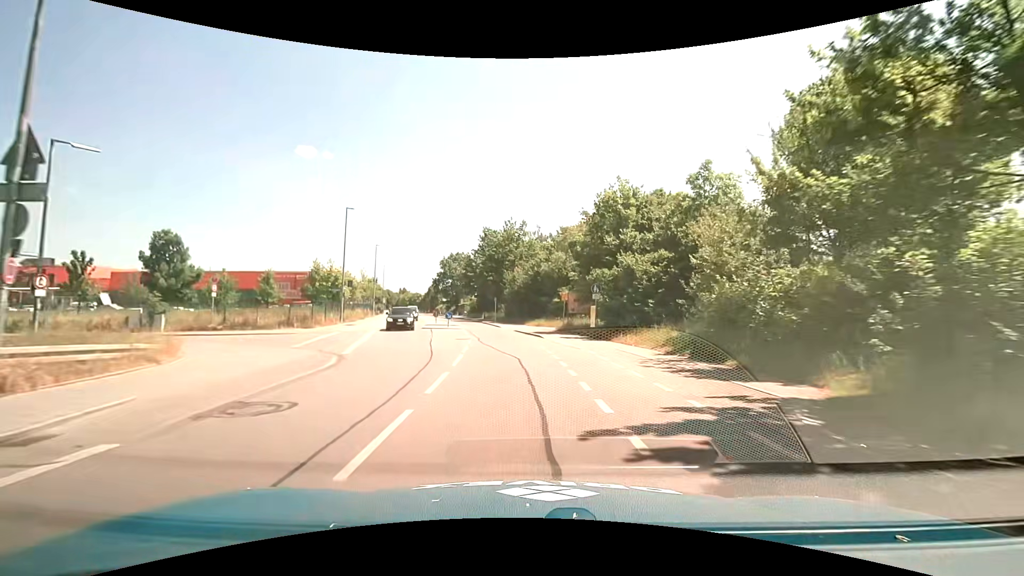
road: tertiary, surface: asphalt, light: Day
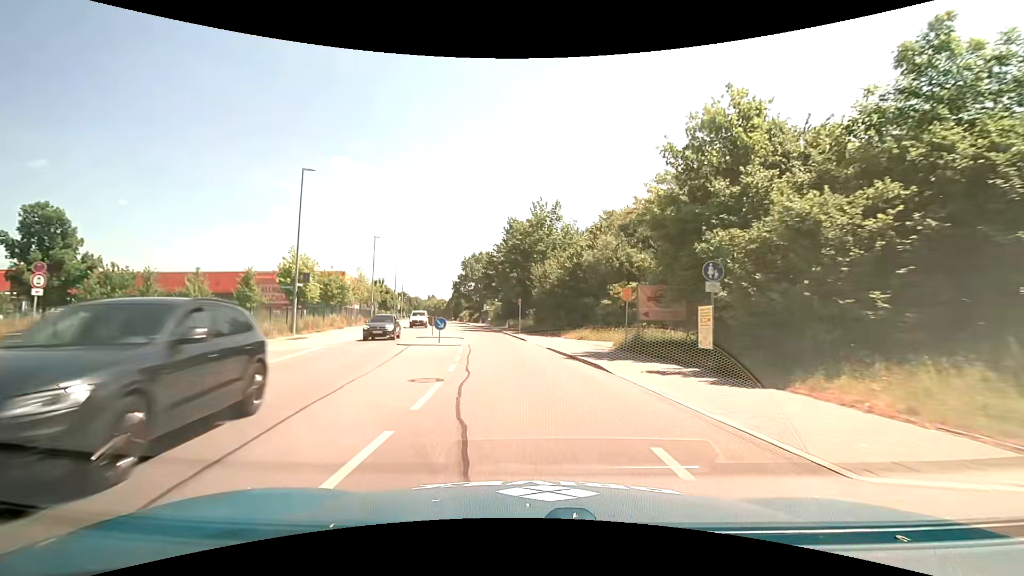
(-0.3, +14.6) m; -3°
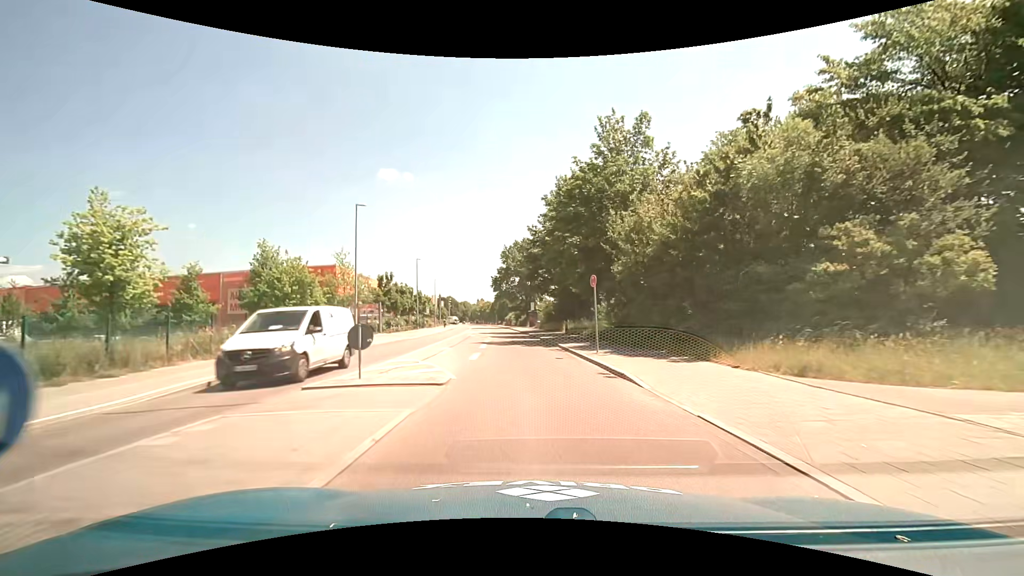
(-1.0, +21.3) m; -6°
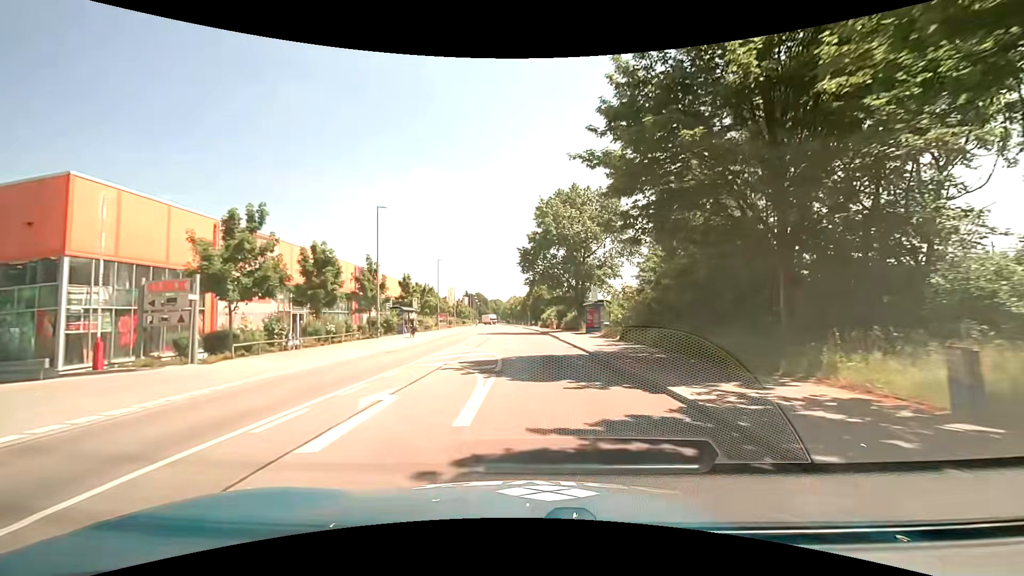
(-1.9, +34.7) m; -4°
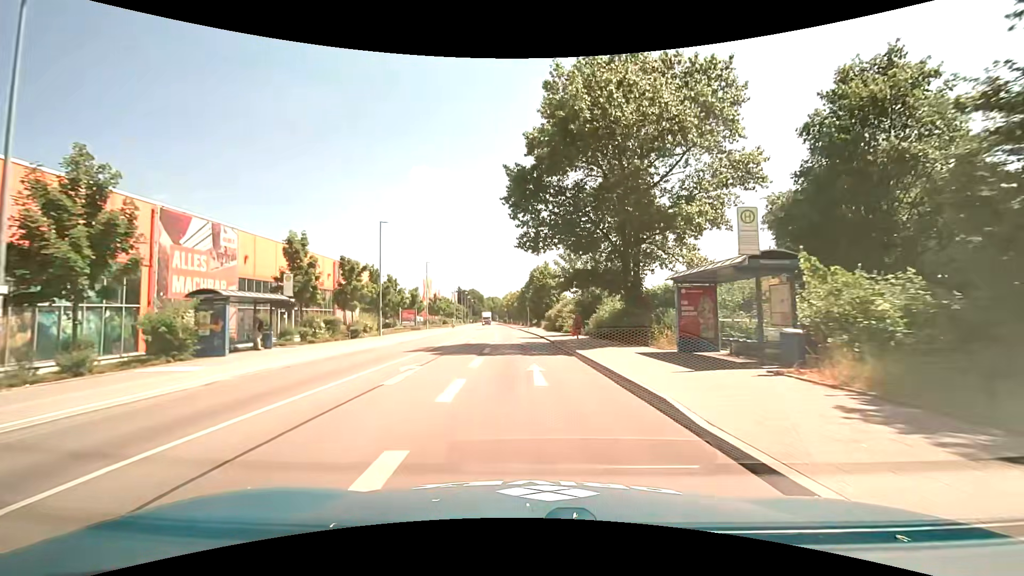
(-0.1, +27.8) m; 0°
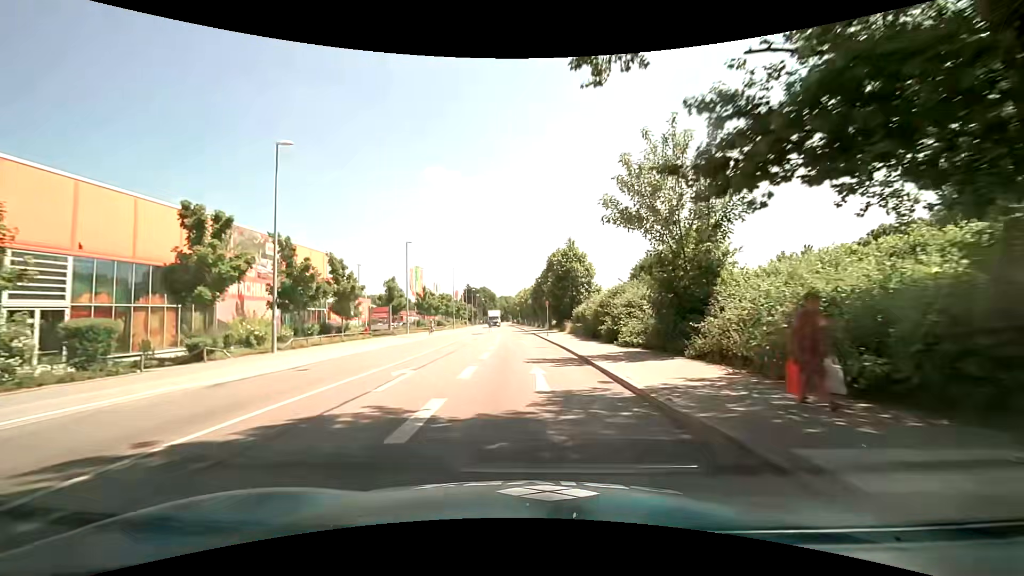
(-0.2, +20.8) m; -1°
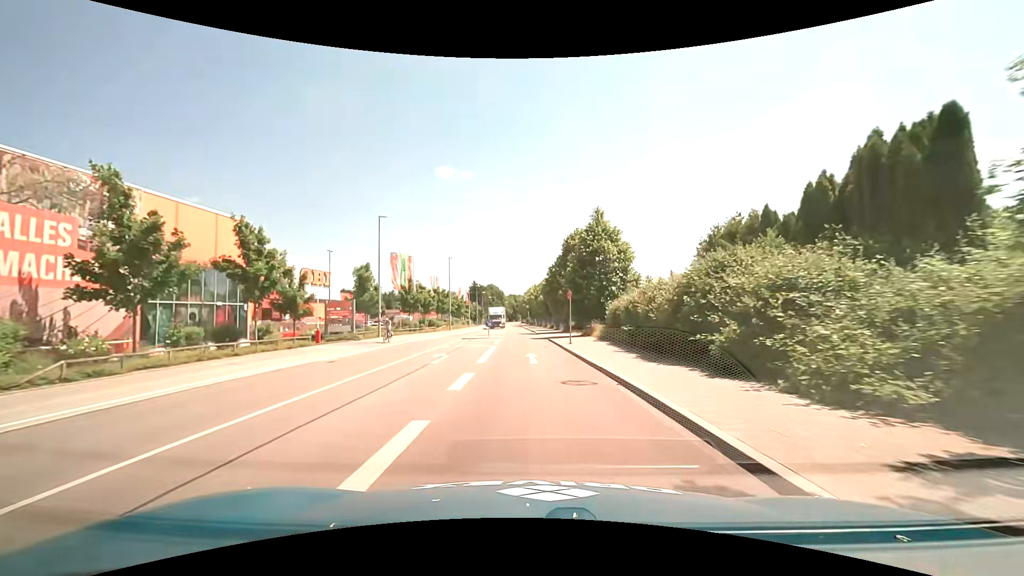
(-0.2, +13.8) m; -2°
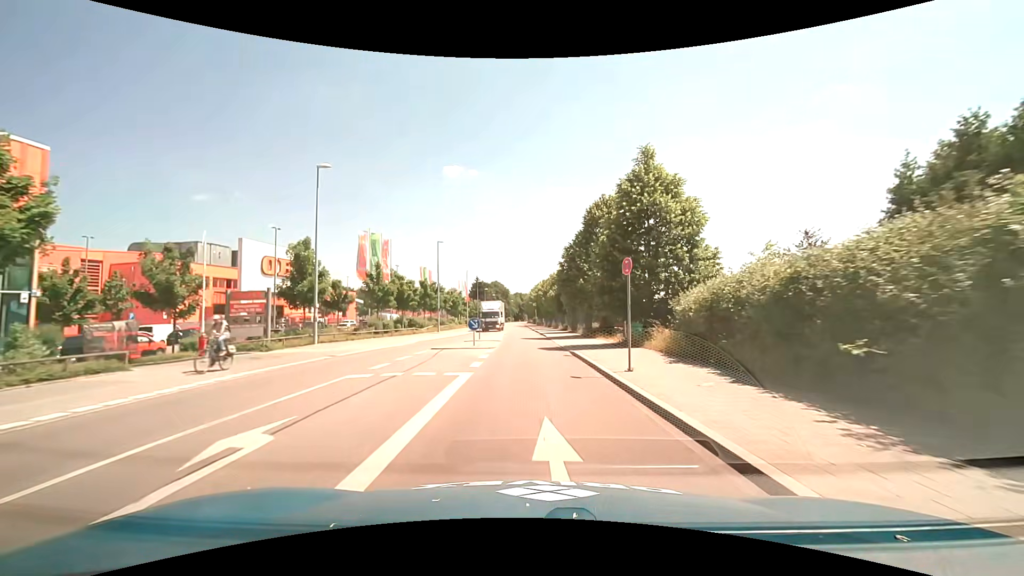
(-0.1, +13.8) m; -1°
